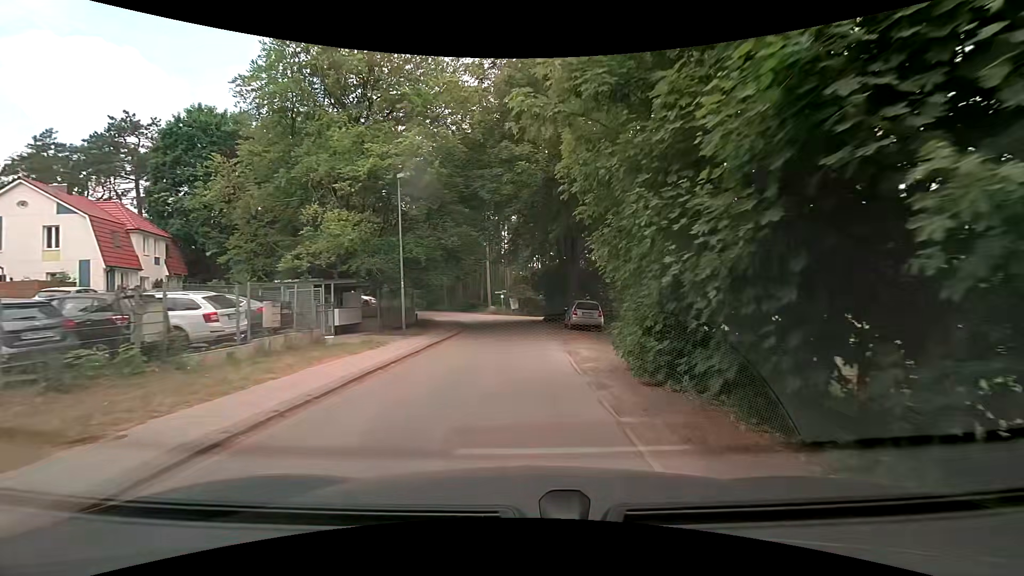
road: residential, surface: asphalt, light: Day
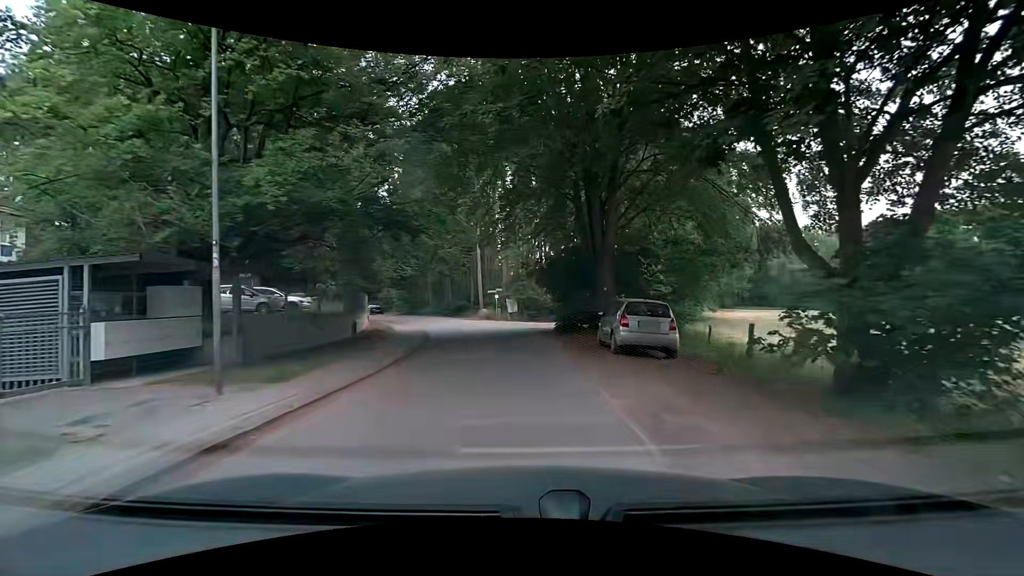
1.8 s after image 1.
(-0.1, +11.9) m; 0°
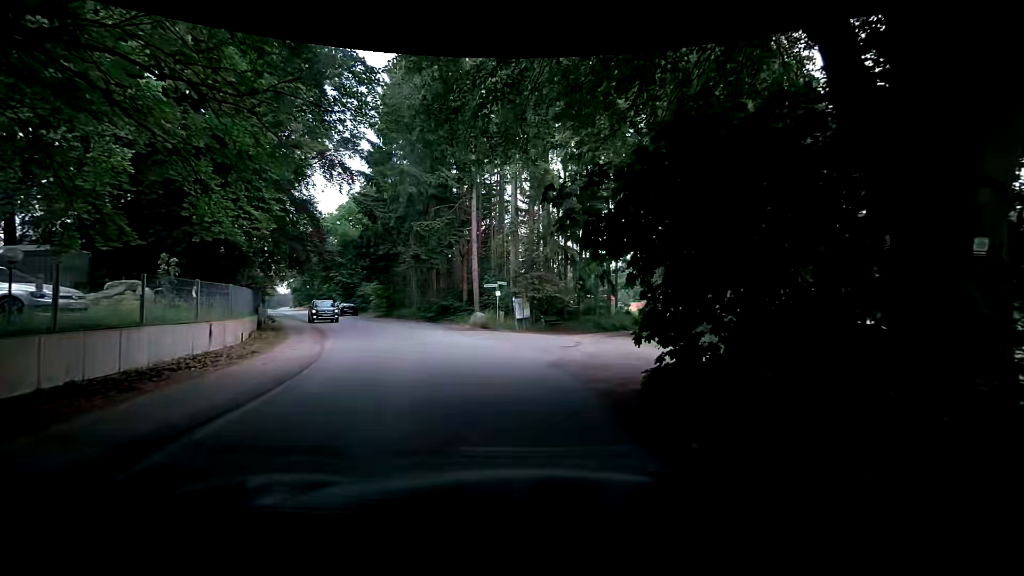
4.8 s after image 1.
(-0.2, +15.0) m; -1°
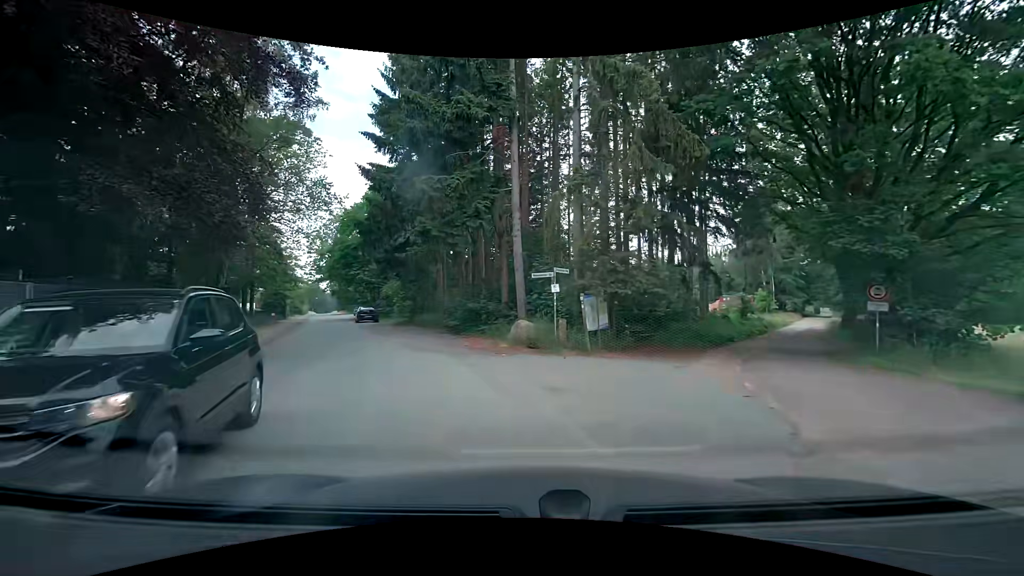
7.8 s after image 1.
(-0.7, +11.6) m; -5°
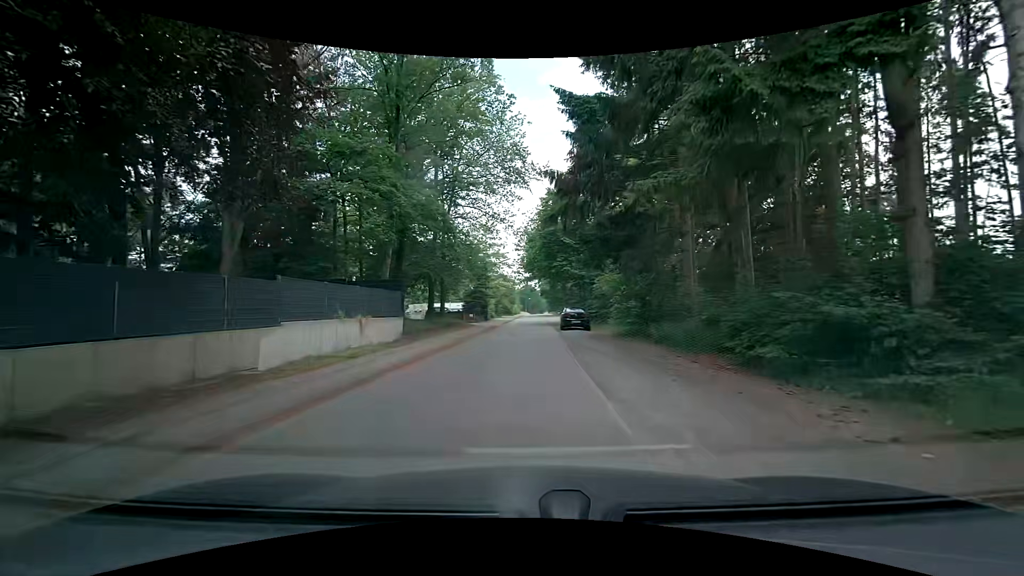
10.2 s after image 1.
(-3.0, +12.3) m; -25°
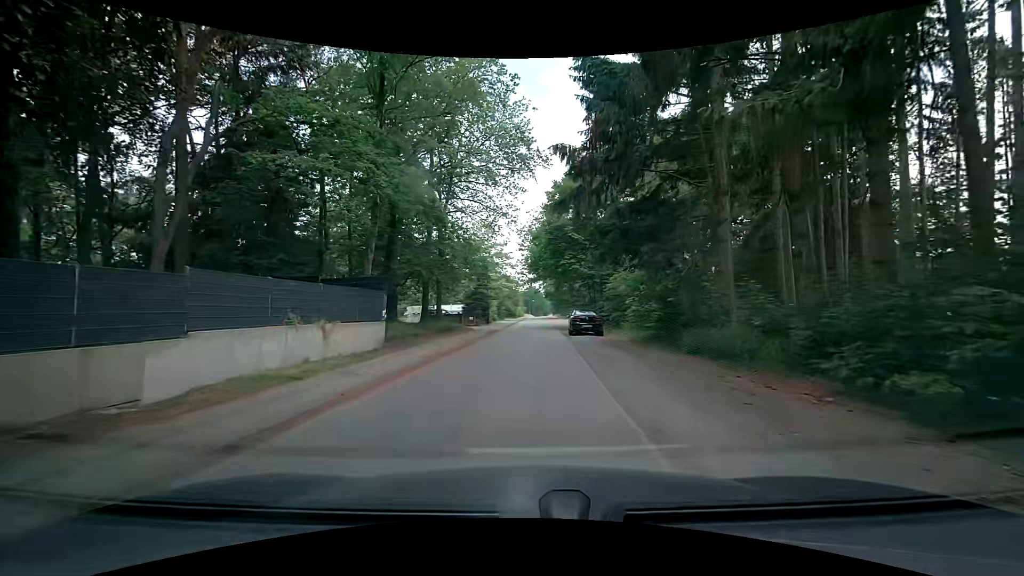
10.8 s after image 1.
(0.0, +3.4) m; +1°
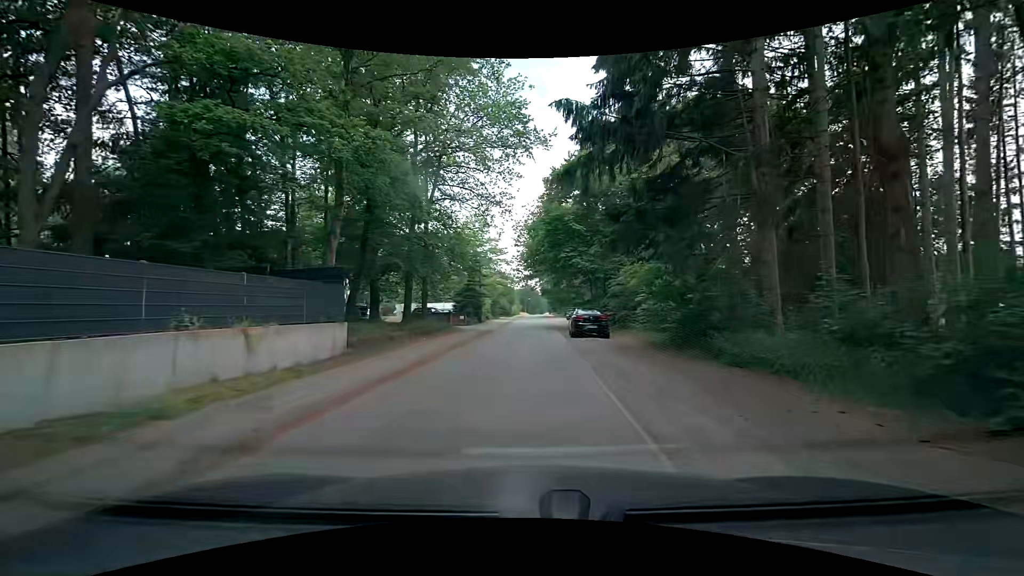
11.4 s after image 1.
(-0.1, +3.5) m; 0°
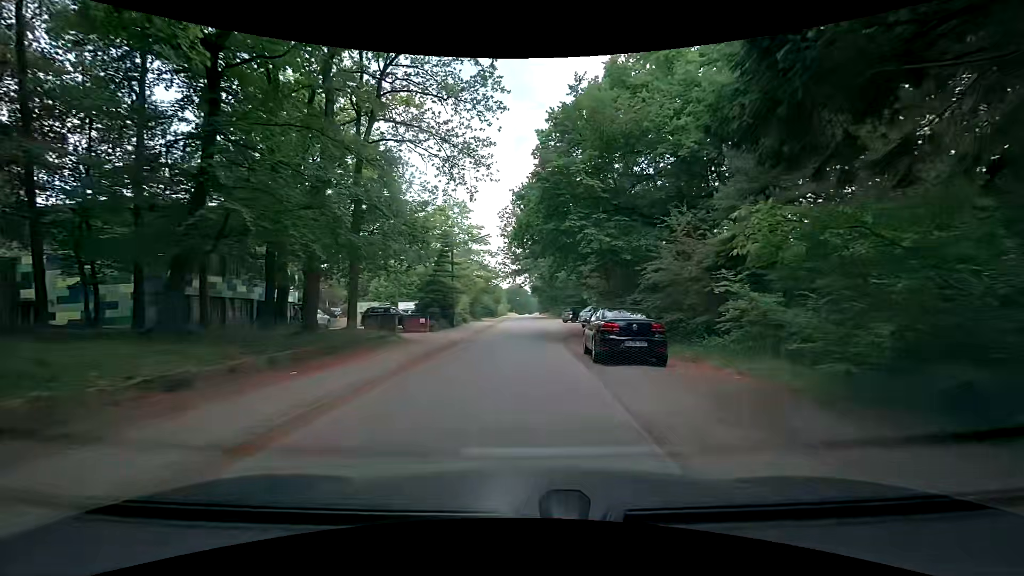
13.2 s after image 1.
(-0.1, +11.3) m; +1°
